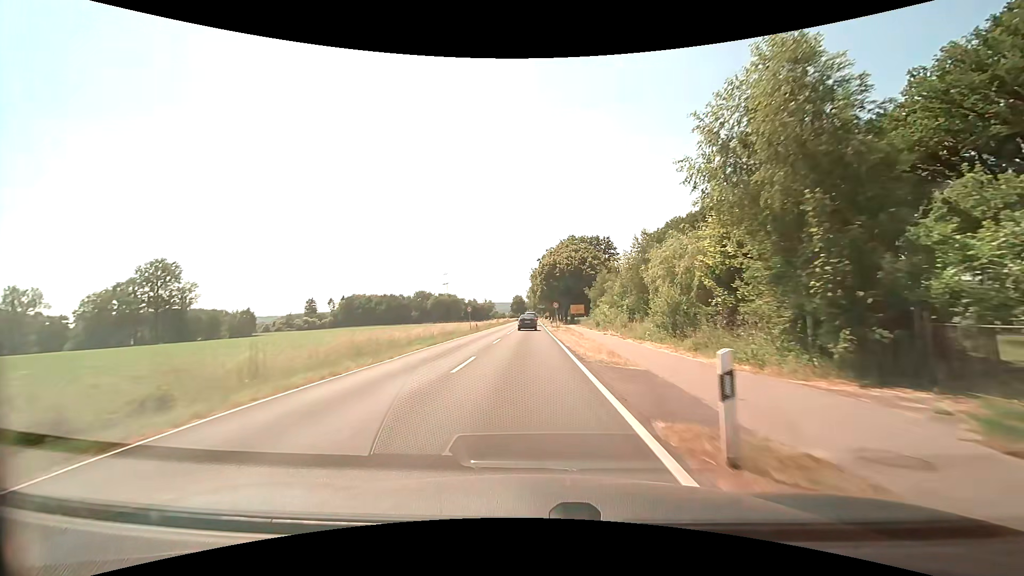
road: secondary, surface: asphalt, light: Day
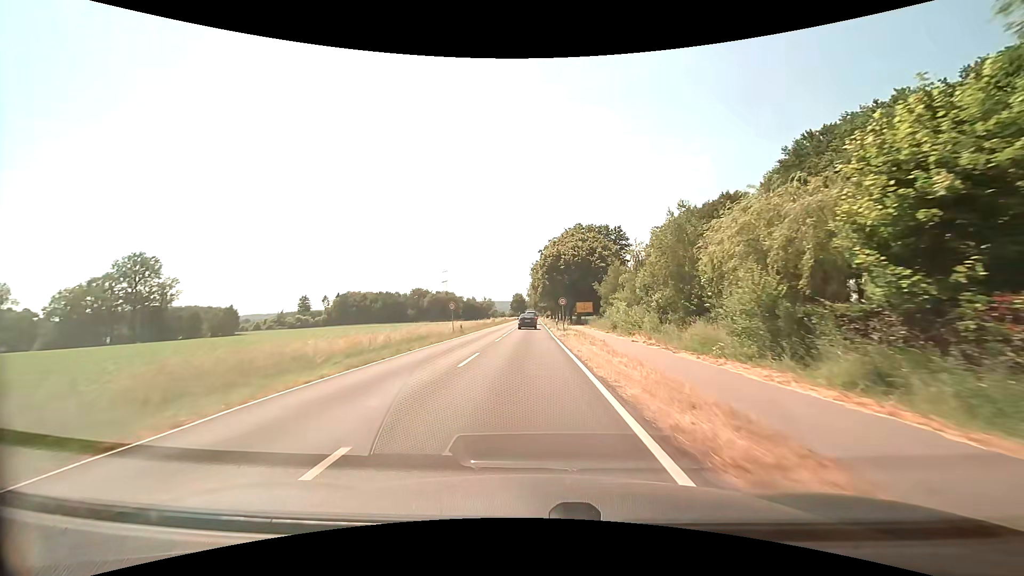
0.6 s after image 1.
(0.0, +10.9) m; 0°
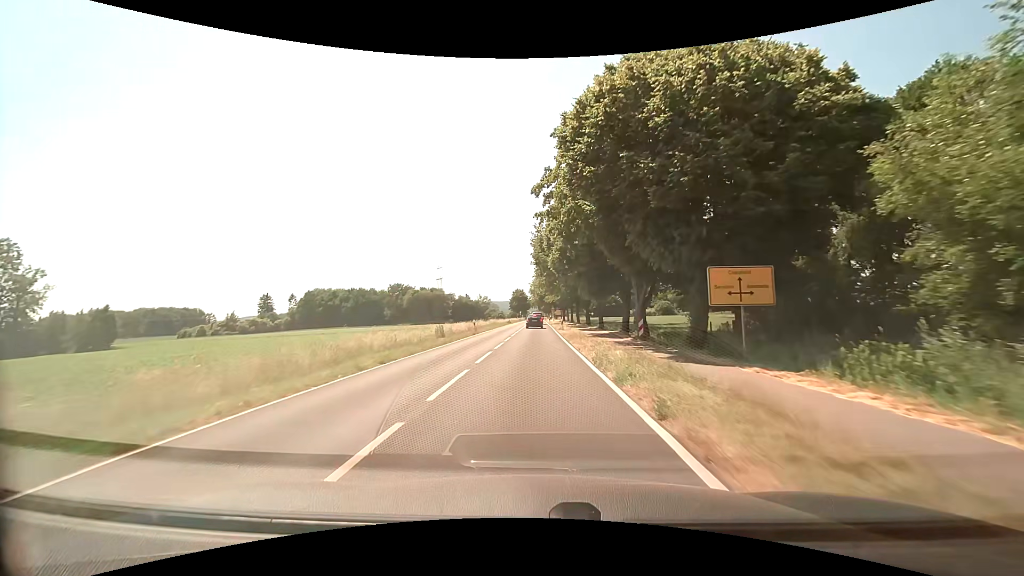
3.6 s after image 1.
(-0.3, +52.5) m; -1°
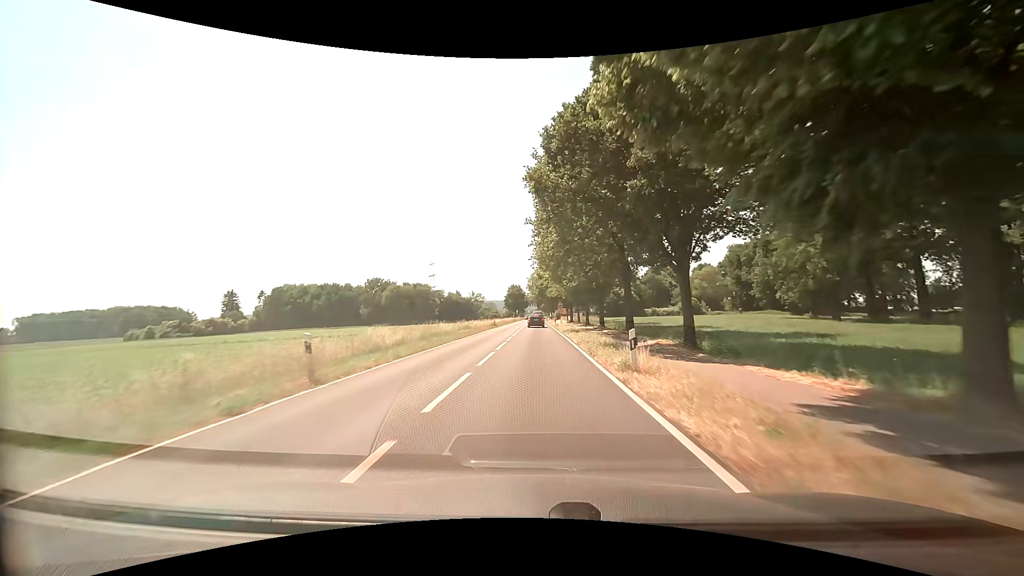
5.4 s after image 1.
(-0.1, +30.9) m; 0°
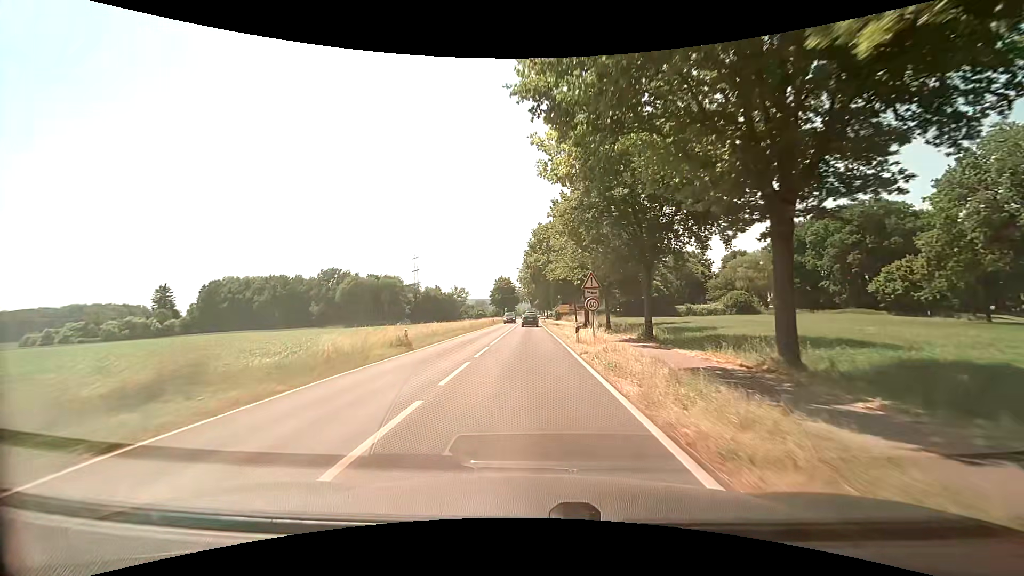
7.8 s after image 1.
(+0.5, +39.5) m; +1°
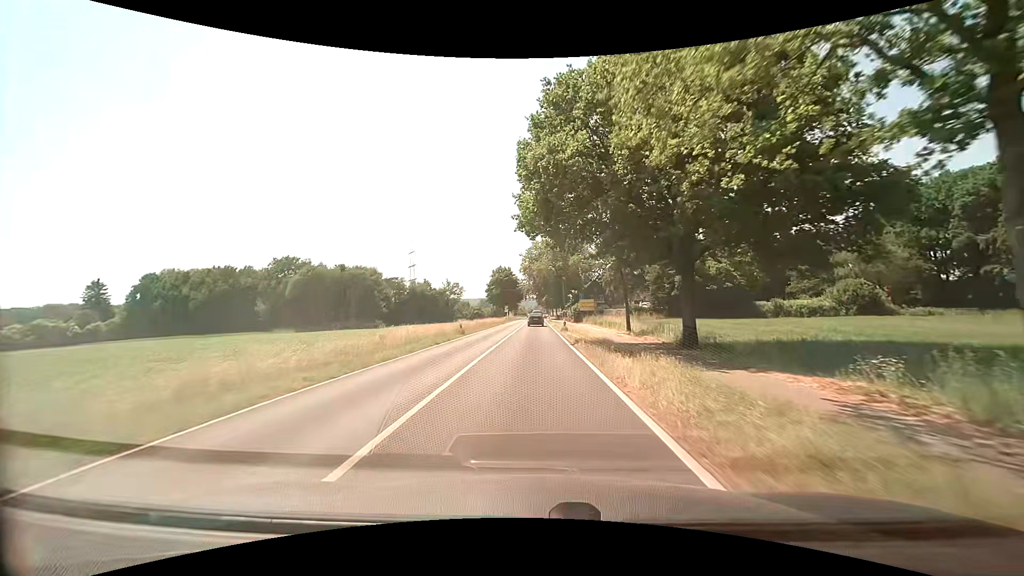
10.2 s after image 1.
(-0.5, +36.2) m; -1°
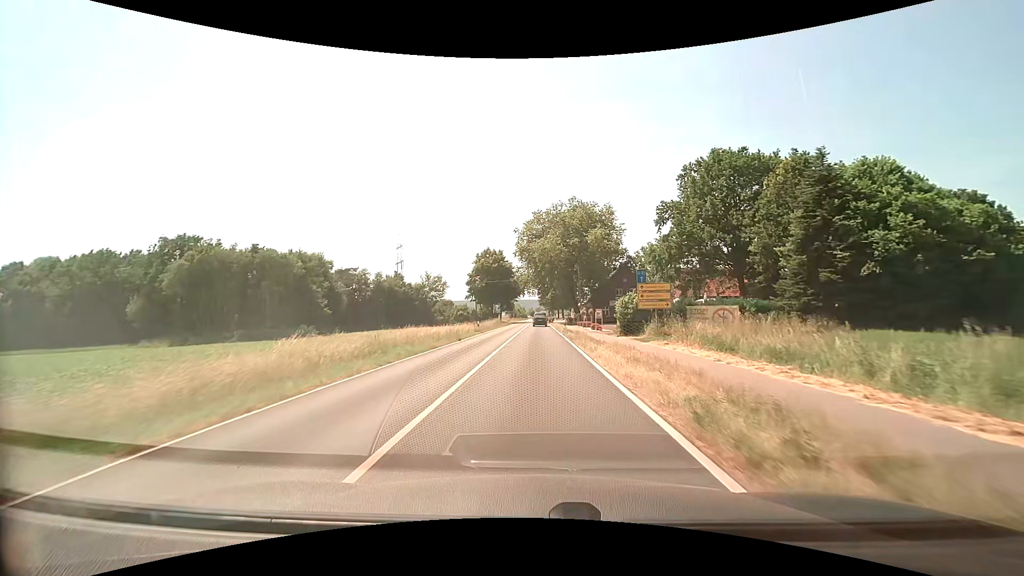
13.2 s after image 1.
(-0.1, +41.8) m; 0°
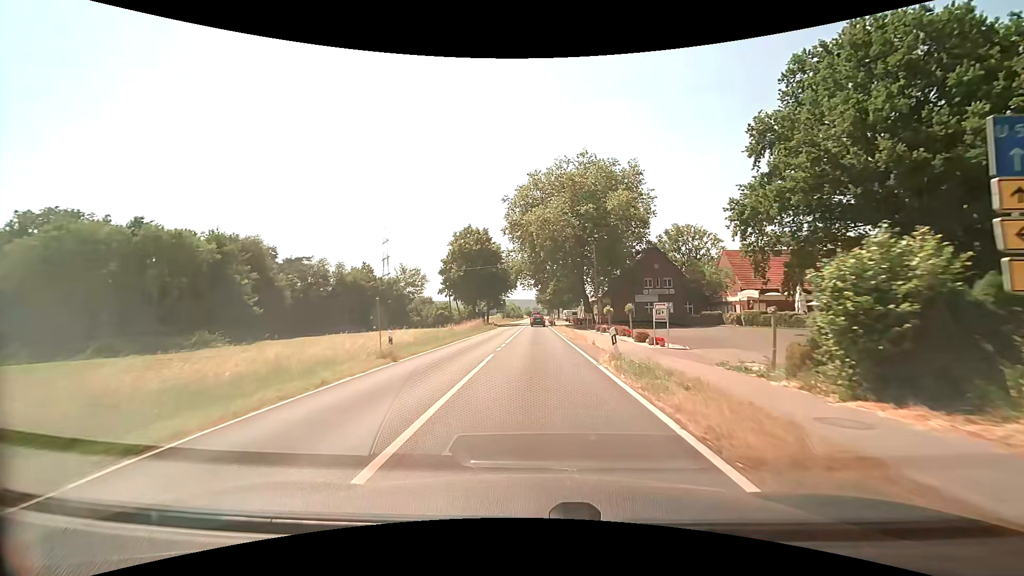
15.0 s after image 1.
(+0.1, +25.8) m; +1°
(0, +10) (0, +20) (0, +30) (0, +40) (0, +50) (0, +60) (0, +70) (0, +80) (0, +90) (0, +100) m
